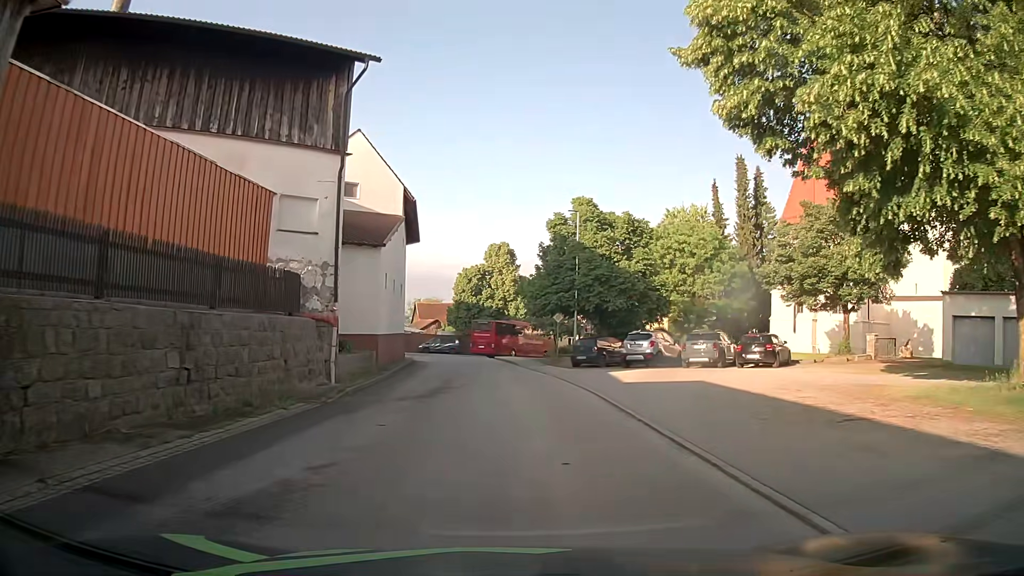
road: tertiary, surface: asphalt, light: Day
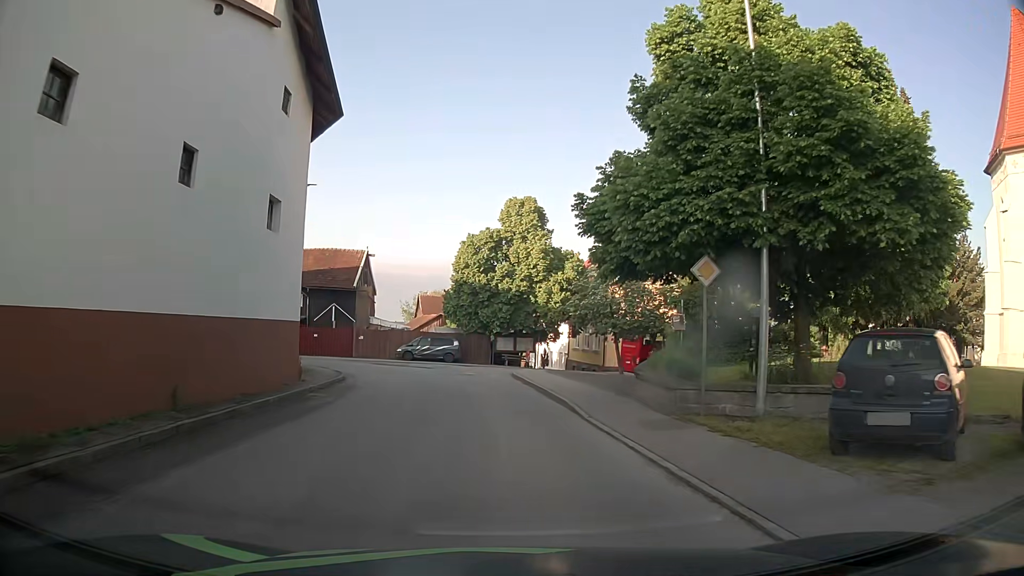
(-0.2, +24.9) m; -2°
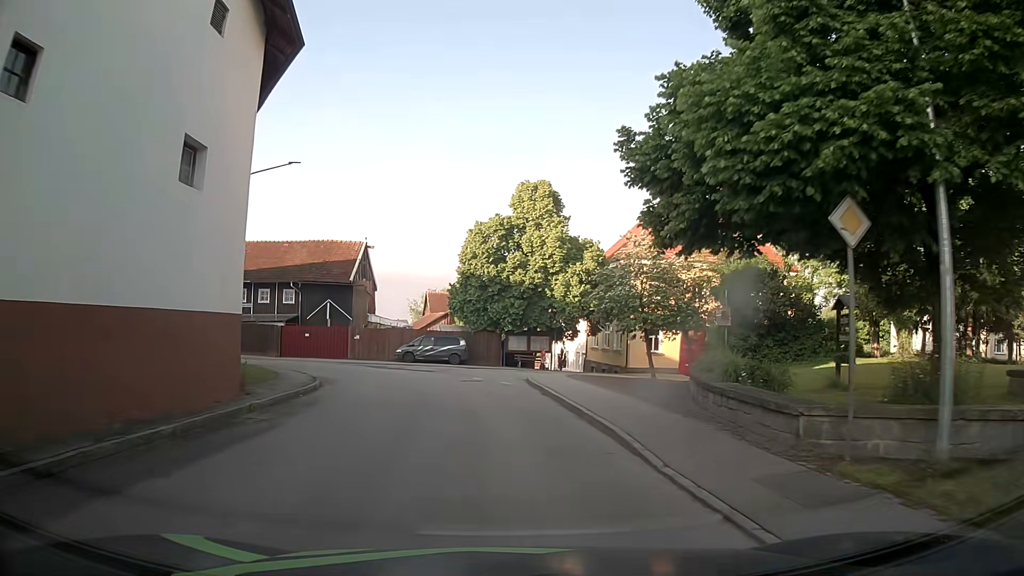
(0.0, +5.0) m; -1°
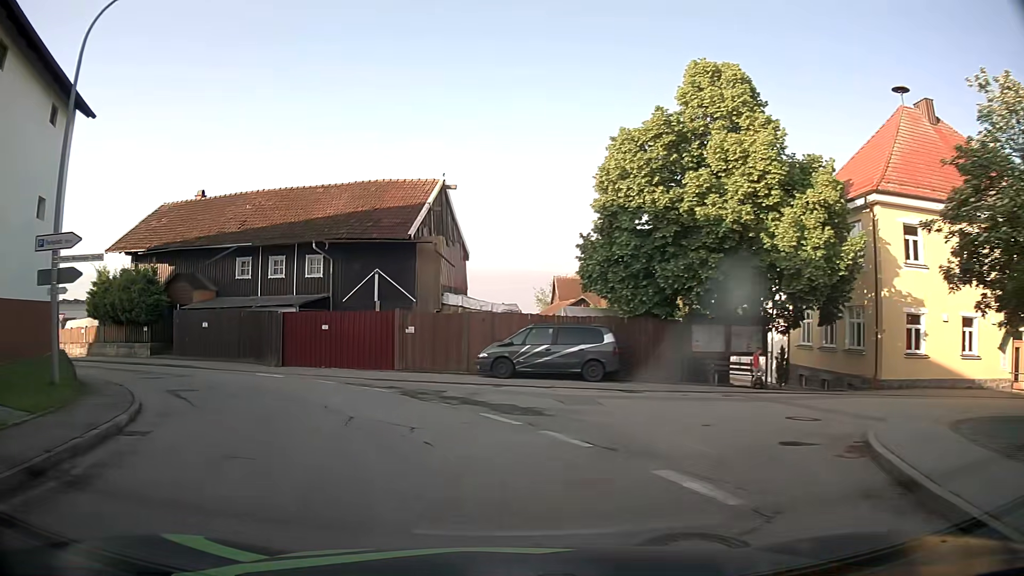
(-1.3, +20.0) m; -10°
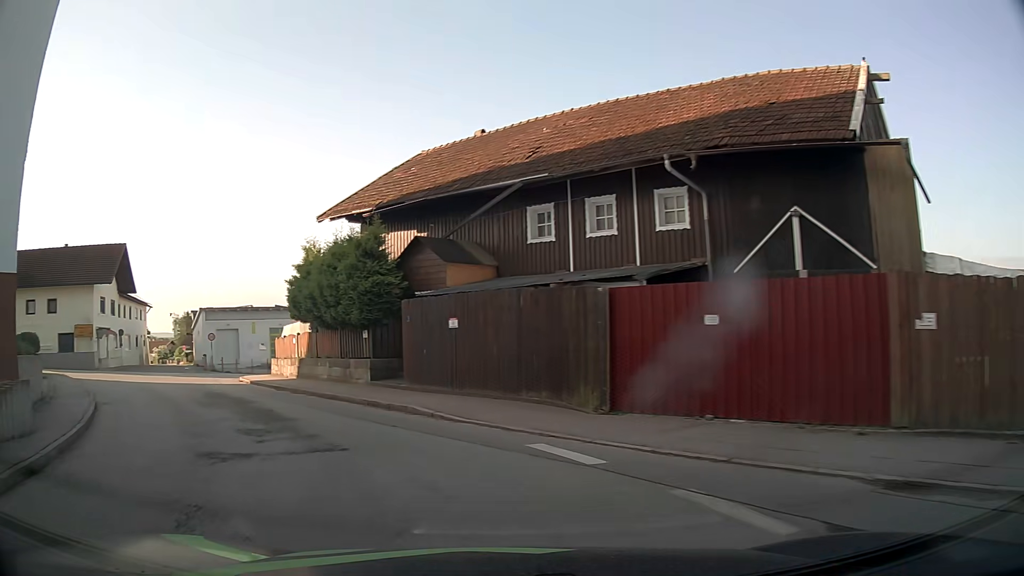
(-3.6, +14.2) m; -30°
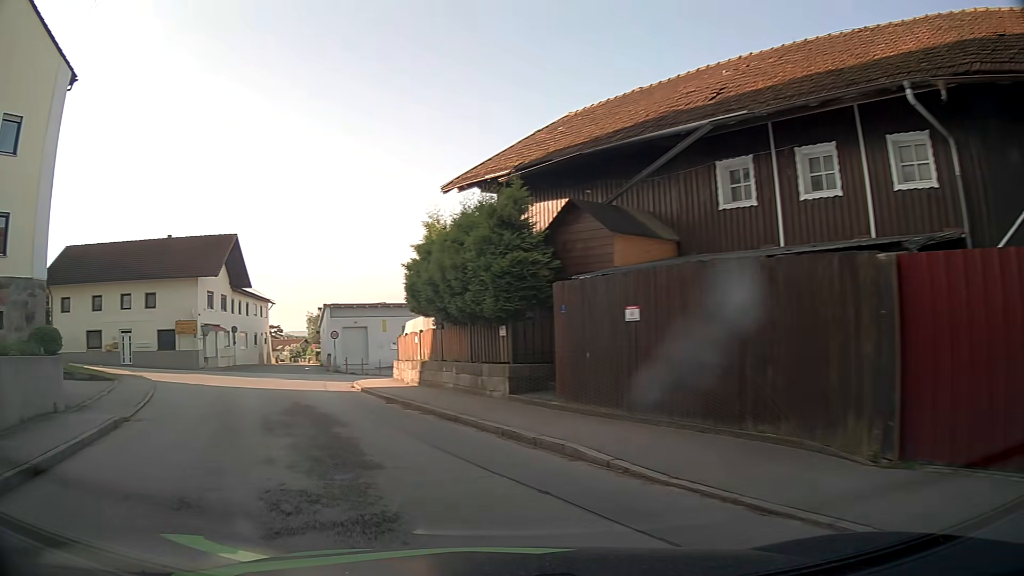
(-0.6, +4.8) m; -13°
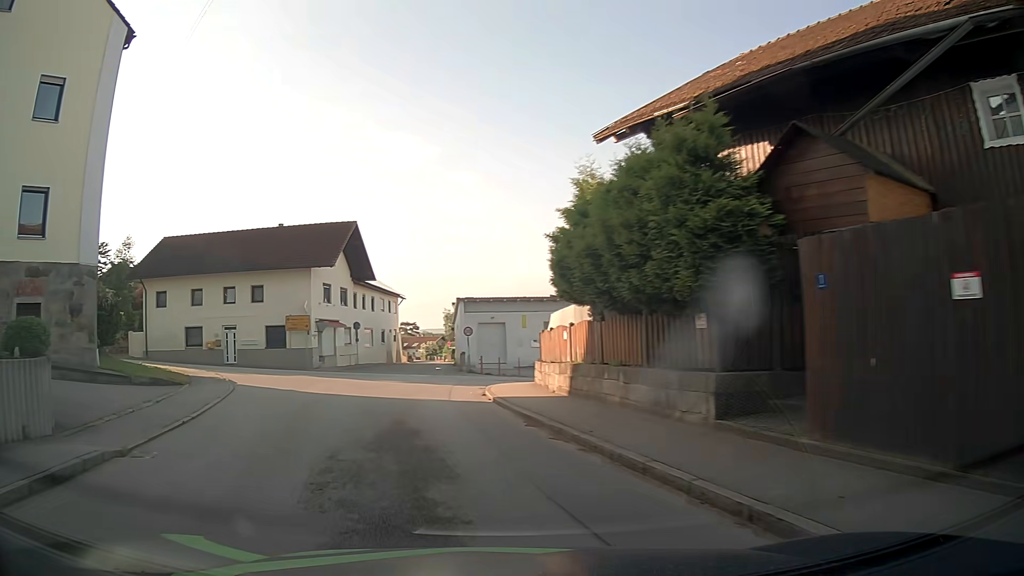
(-0.4, +4.8) m; -10°
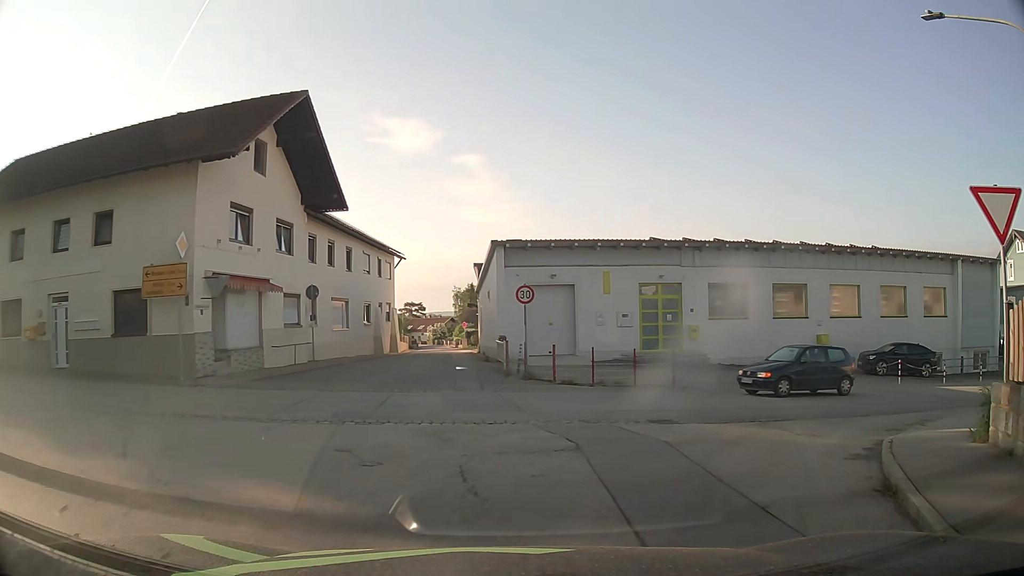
(-3.4, +21.6) m; -3°
(+2, +10) (+10, +16) (+19, +20) (+28, +23) (+38, +26) (+48, +28) (+58, +29) (+68, +30) (+78, +32) (+88, +33) m
